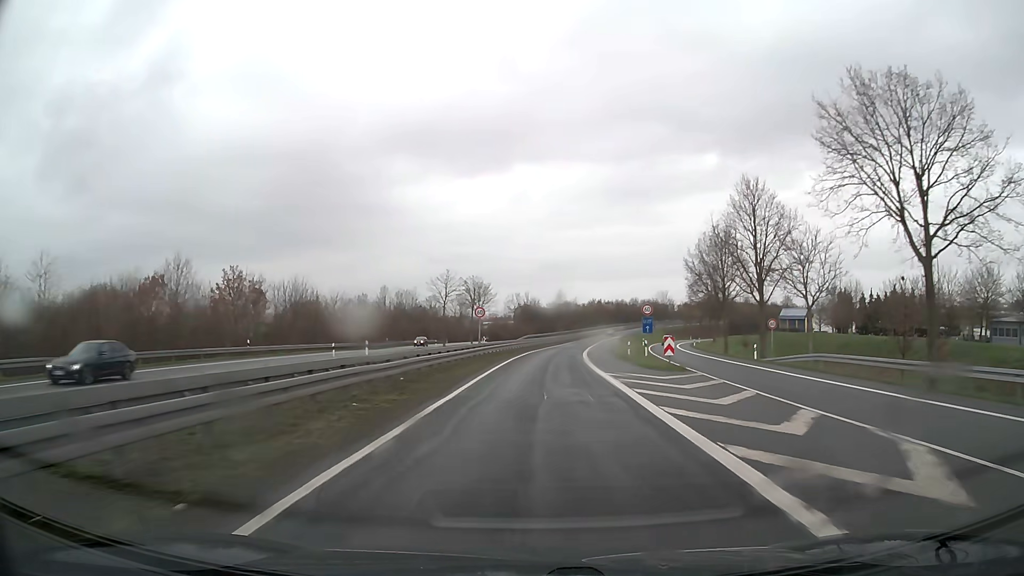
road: trunk_link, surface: asphalt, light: Day
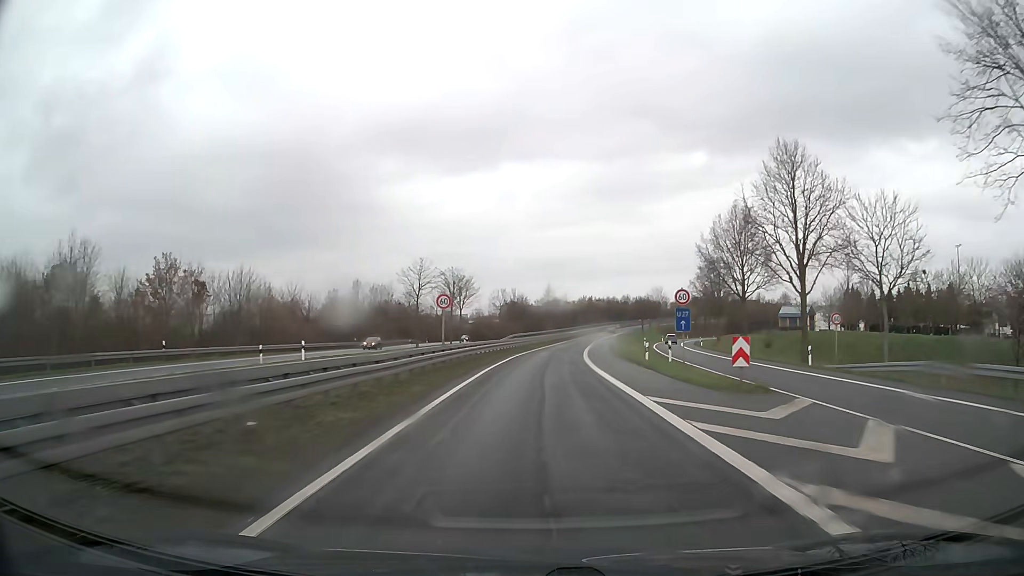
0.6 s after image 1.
(+0.1, +11.1) m; +1°
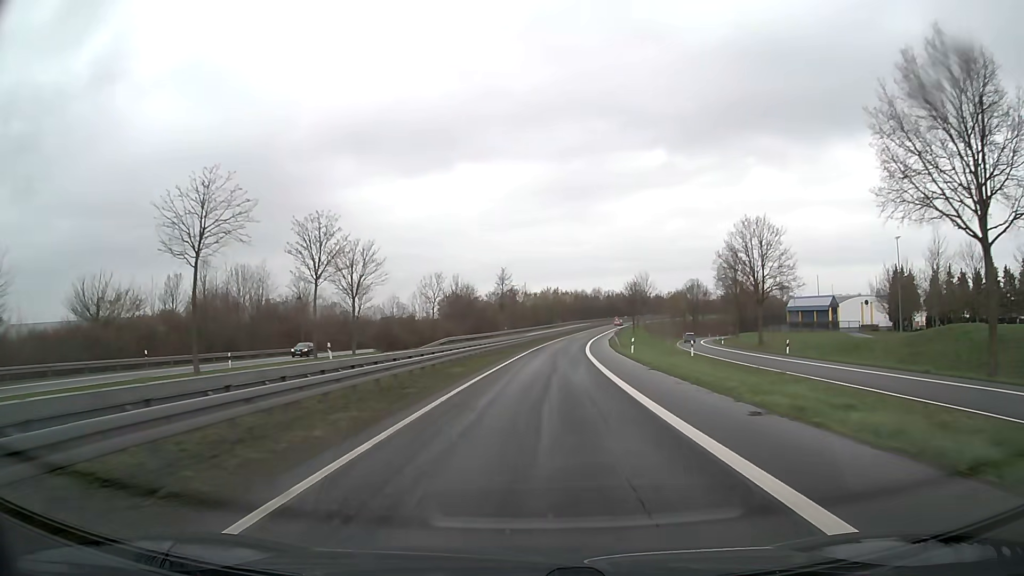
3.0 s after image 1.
(+1.5, +41.9) m; +4°
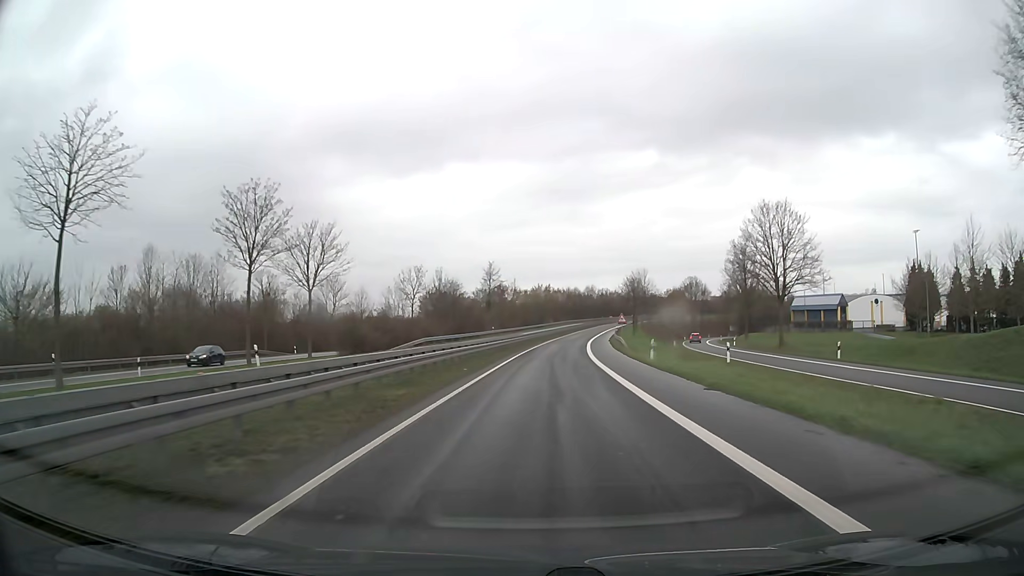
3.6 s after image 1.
(+0.1, +9.8) m; +1°
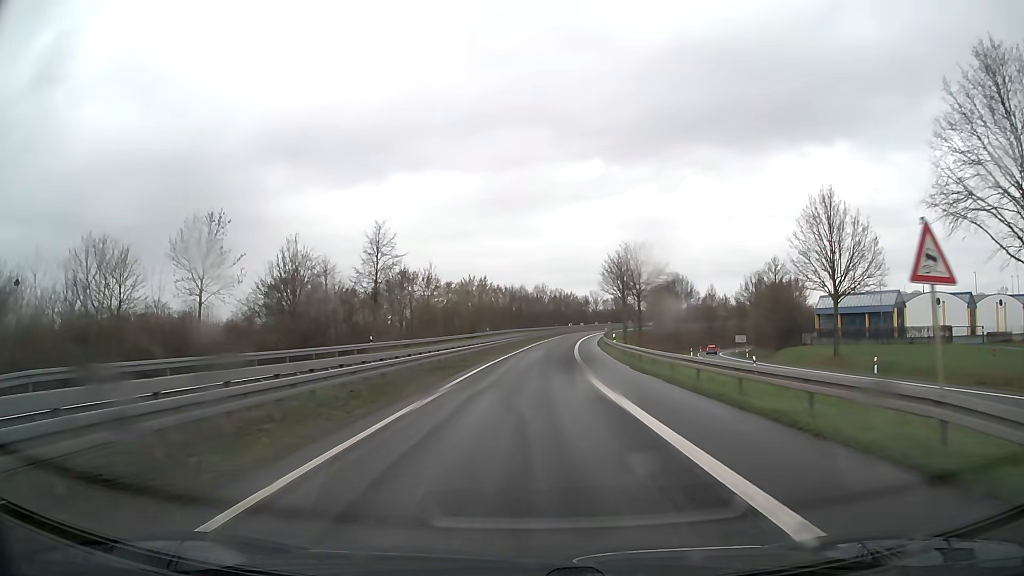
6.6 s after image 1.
(+2.0, +47.2) m; +5°
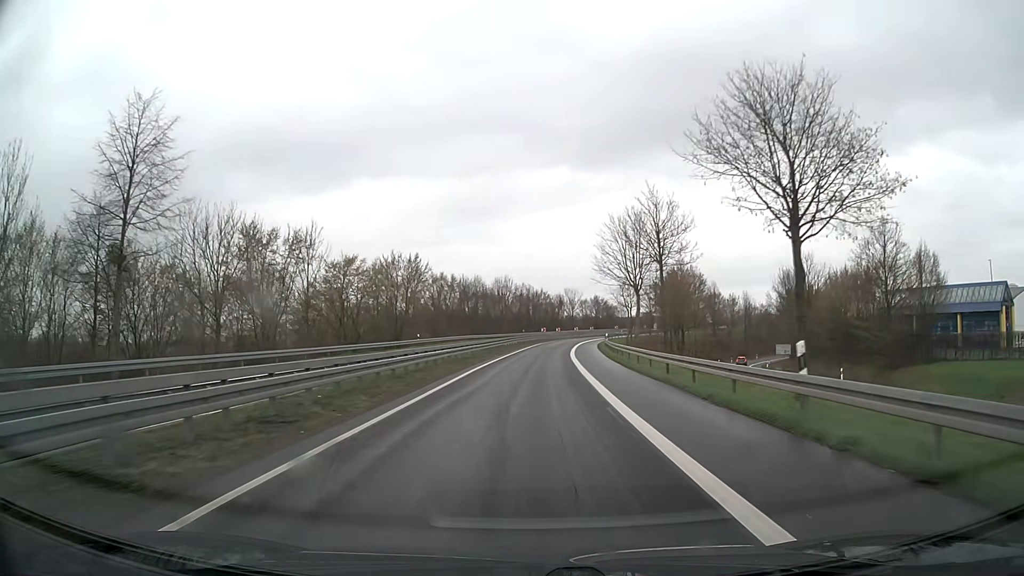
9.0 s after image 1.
(+0.9, +36.7) m; +3°
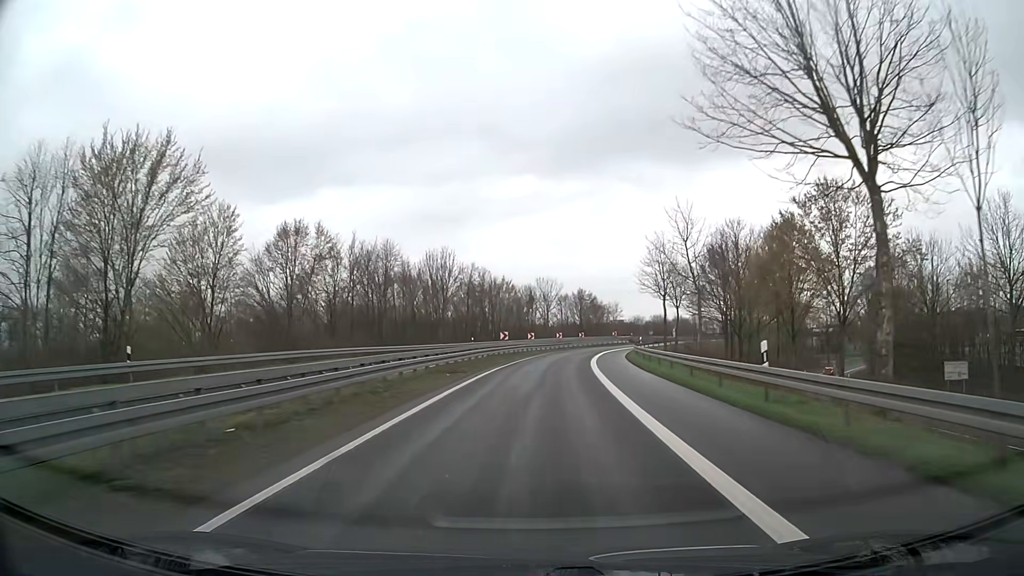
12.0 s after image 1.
(+1.2, +45.4) m; +3°
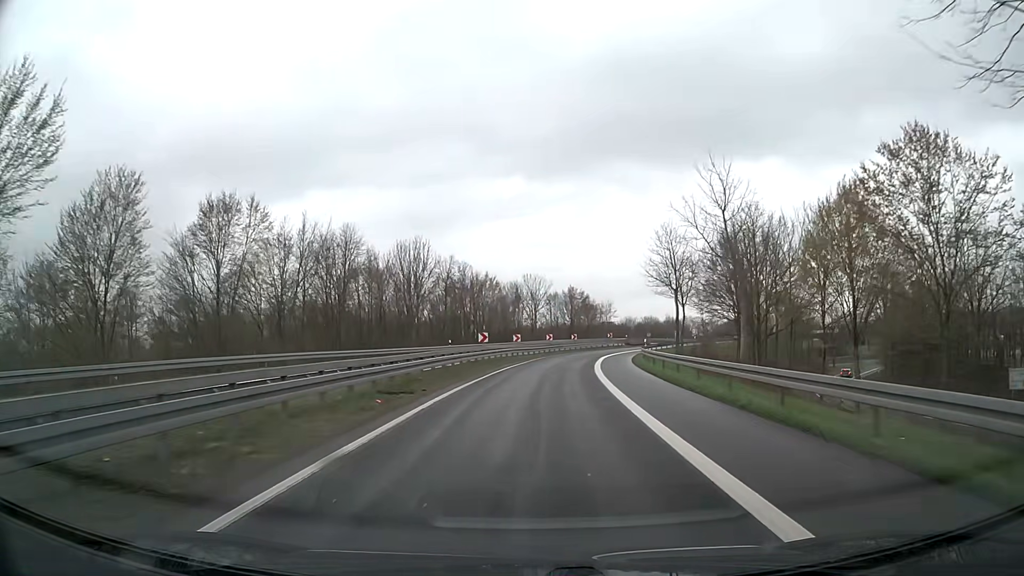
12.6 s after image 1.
(+0.1, +9.1) m; +1°
(0, +10) (+1, +20) (+1, +30) (+2, +40) (+4, +50) (+6, +60) (+9, +69) (+12, +79) (+17, +88) (+22, +96) m
